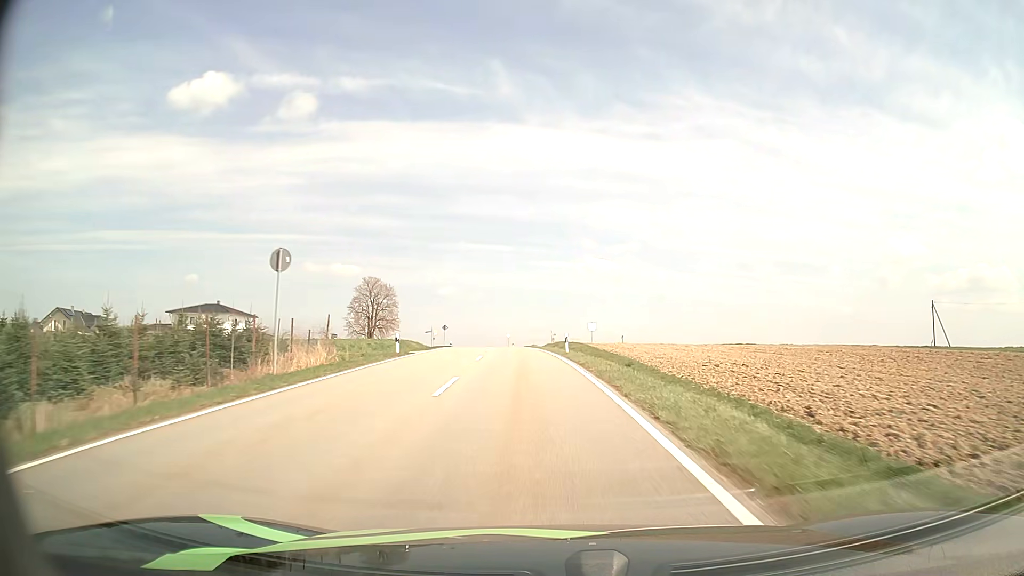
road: tertiary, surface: asphalt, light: Day
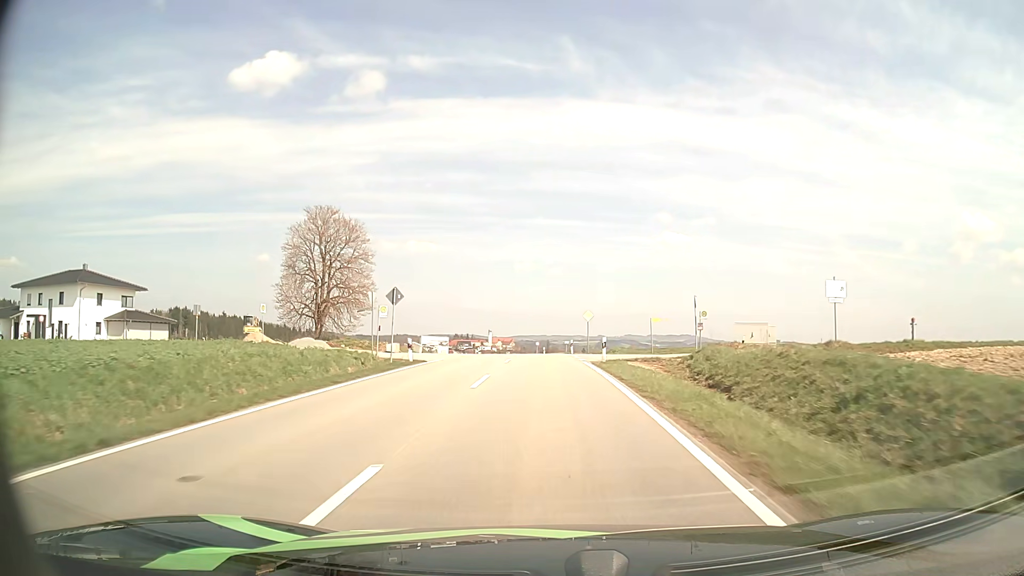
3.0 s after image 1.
(-3.5, +59.2) m; -7°
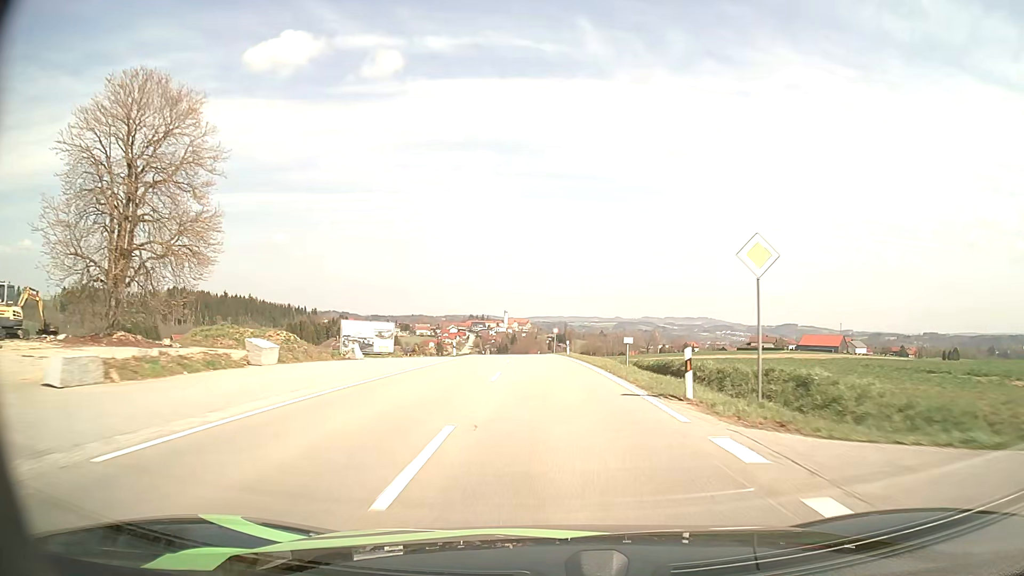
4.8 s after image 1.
(-0.6, +34.3) m; -1°
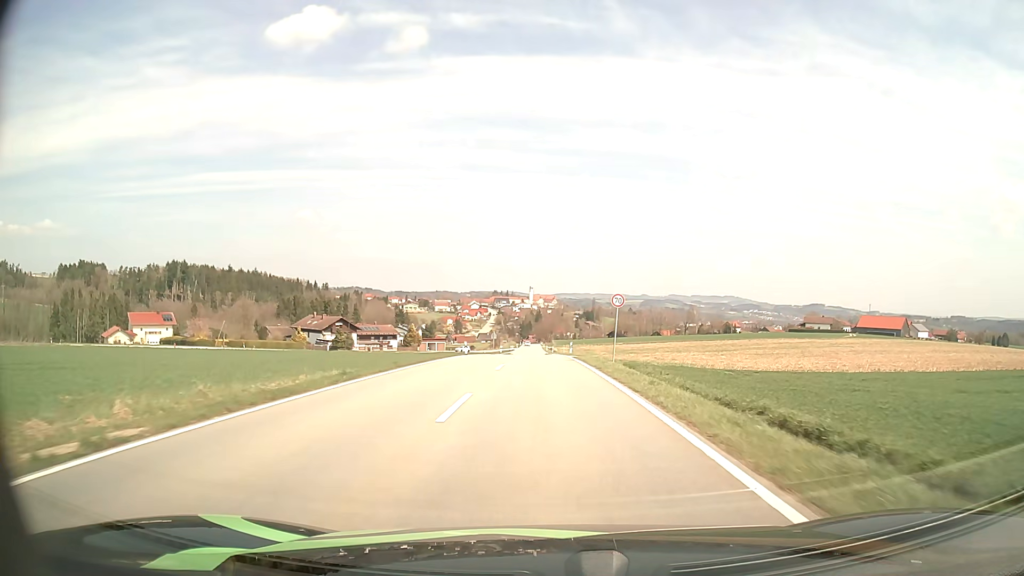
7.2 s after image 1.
(-0.9, +44.9) m; -2°
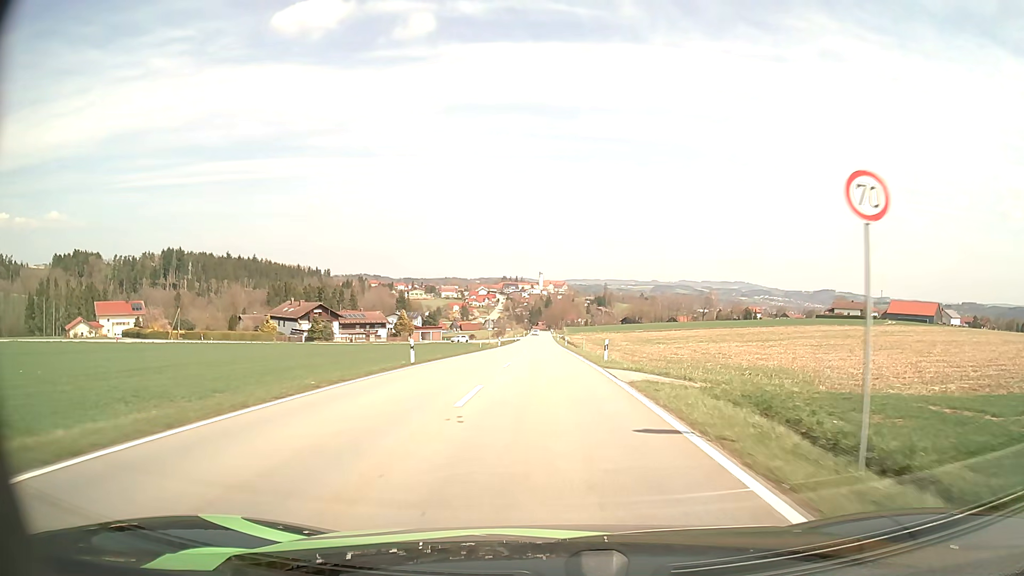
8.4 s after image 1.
(-0.2, +23.1) m; -1°
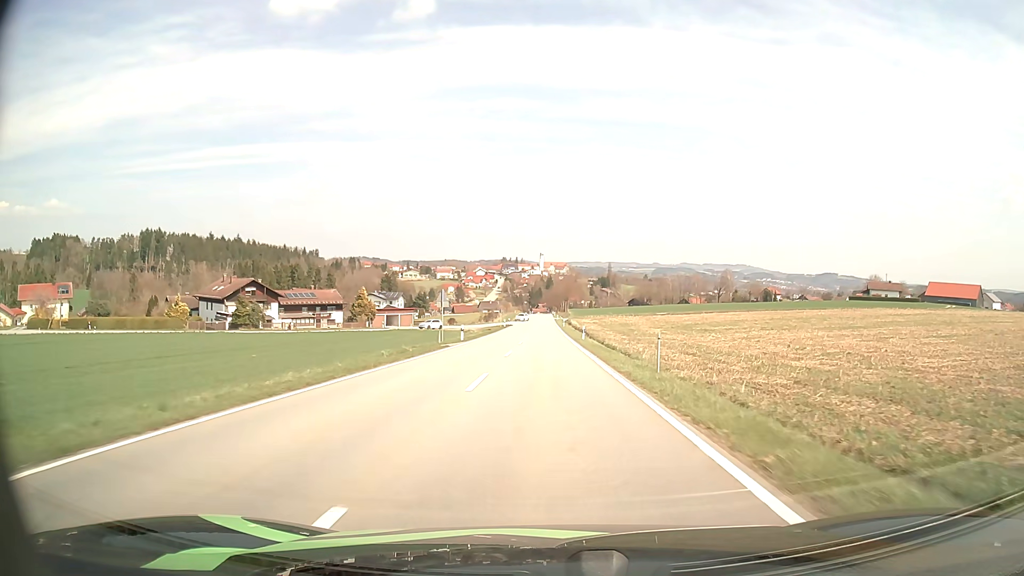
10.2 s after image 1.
(-0.1, +35.4) m; 0°
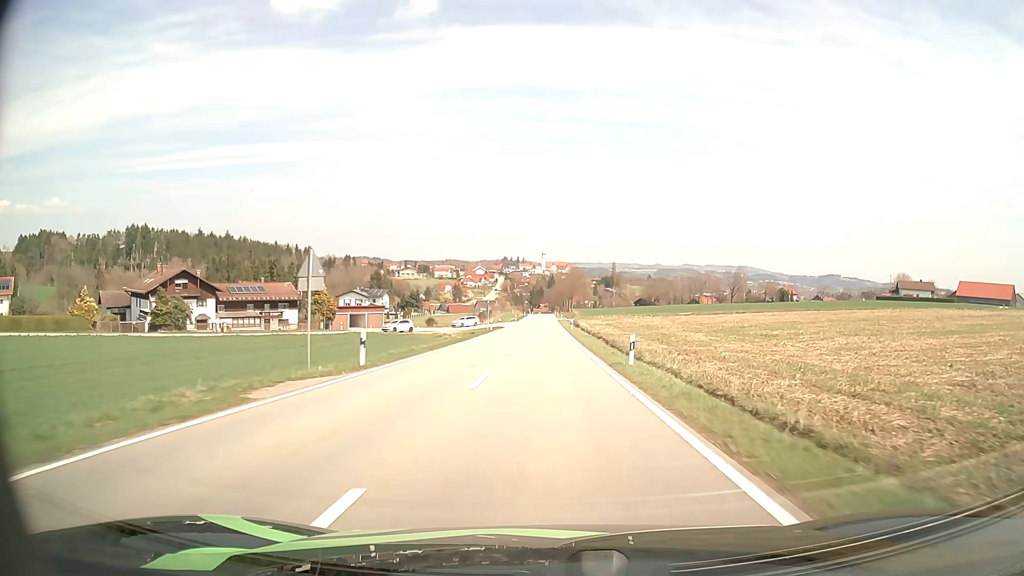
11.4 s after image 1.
(0.0, +23.9) m; 0°
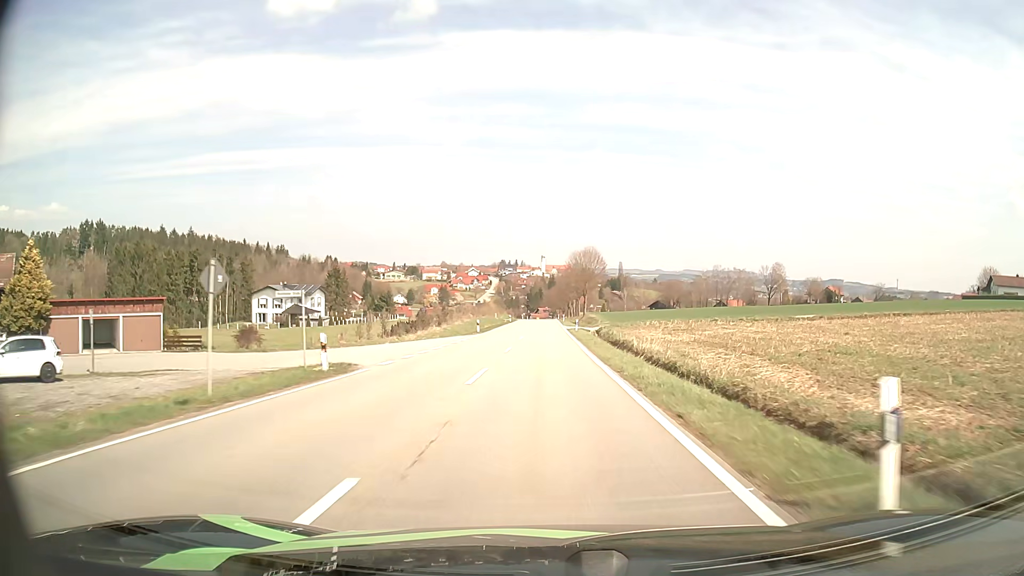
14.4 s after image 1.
(+0.1, +61.5) m; 0°
